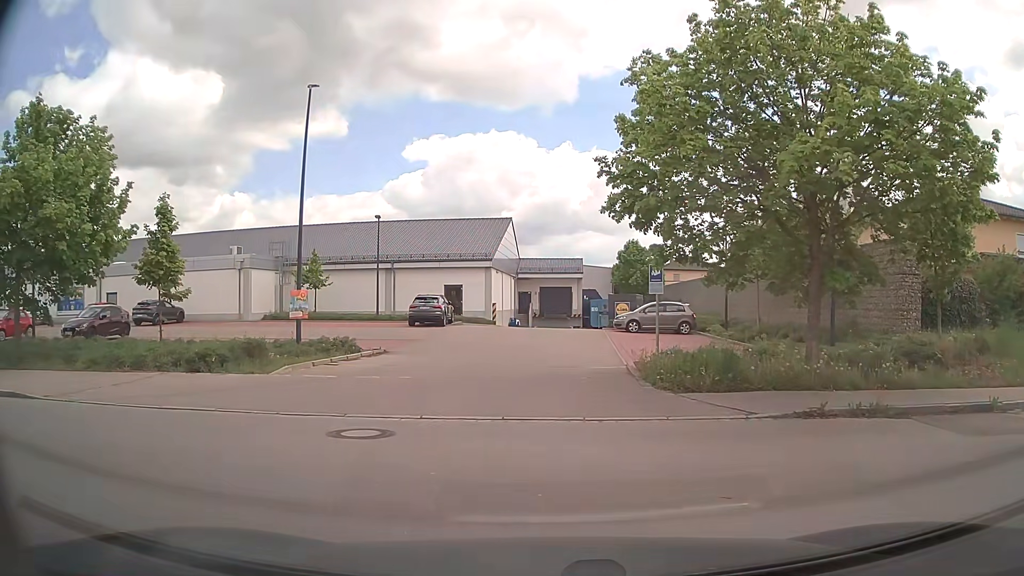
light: Day
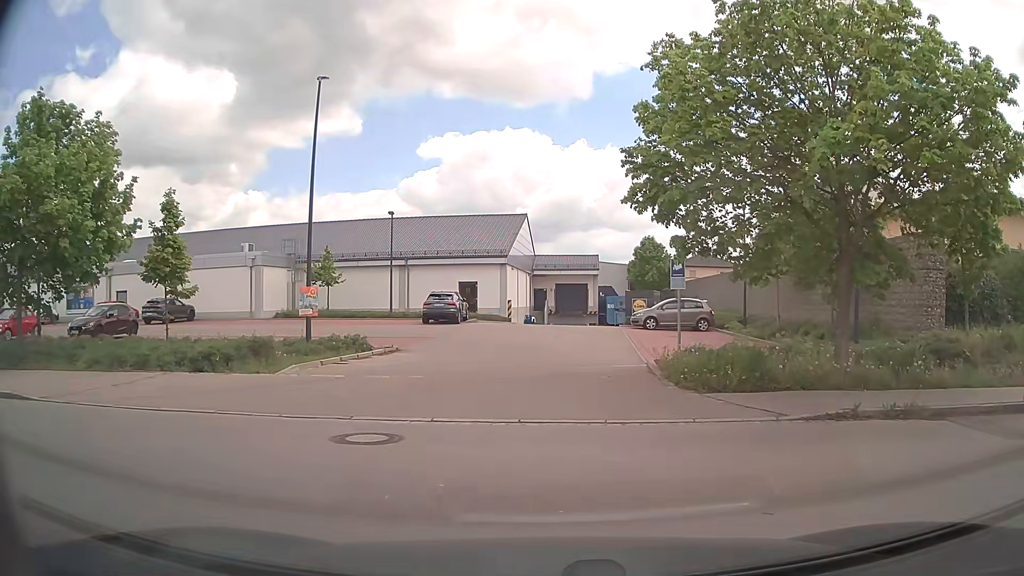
(0.0, +0.4) m; 0°
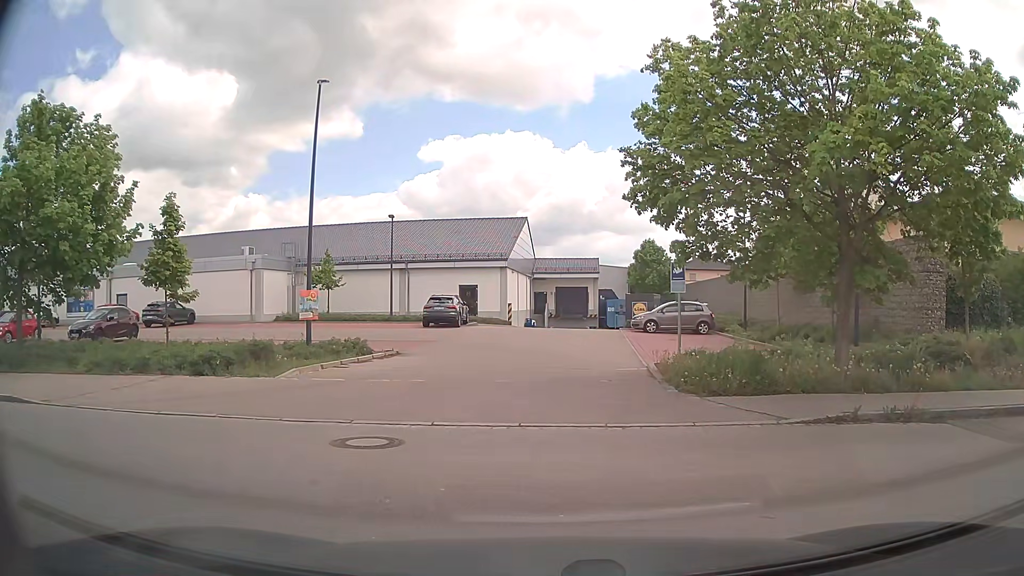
(0.0, +0.1) m; 0°
(-5, +8) (-15, +10) (-25, +11) (-35, +12) (-45, +12) (-55, +13) (-65, +14) (-74, +15) (-84, +16) (-94, +19) m
